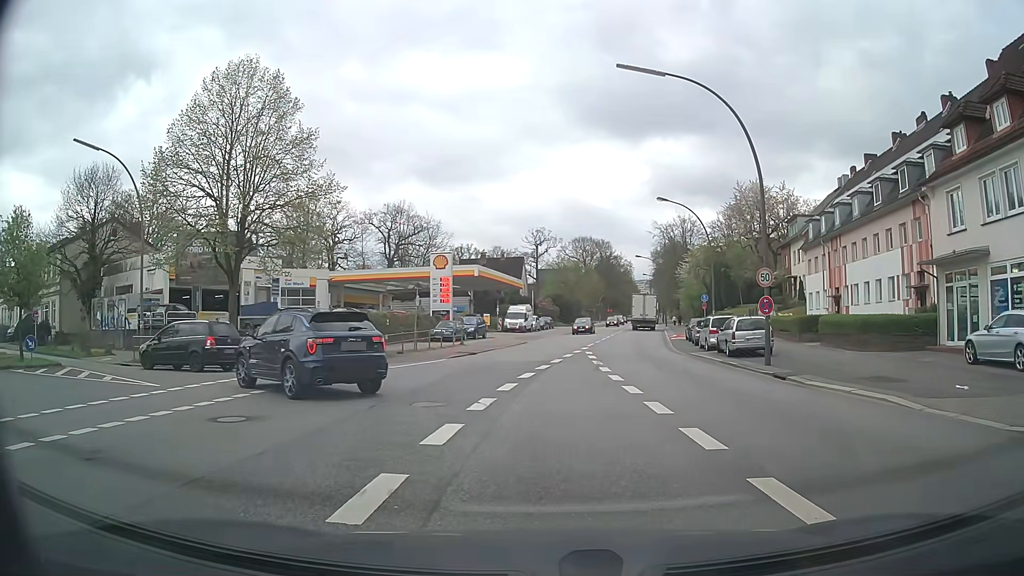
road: secondary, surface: asphalt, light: Day
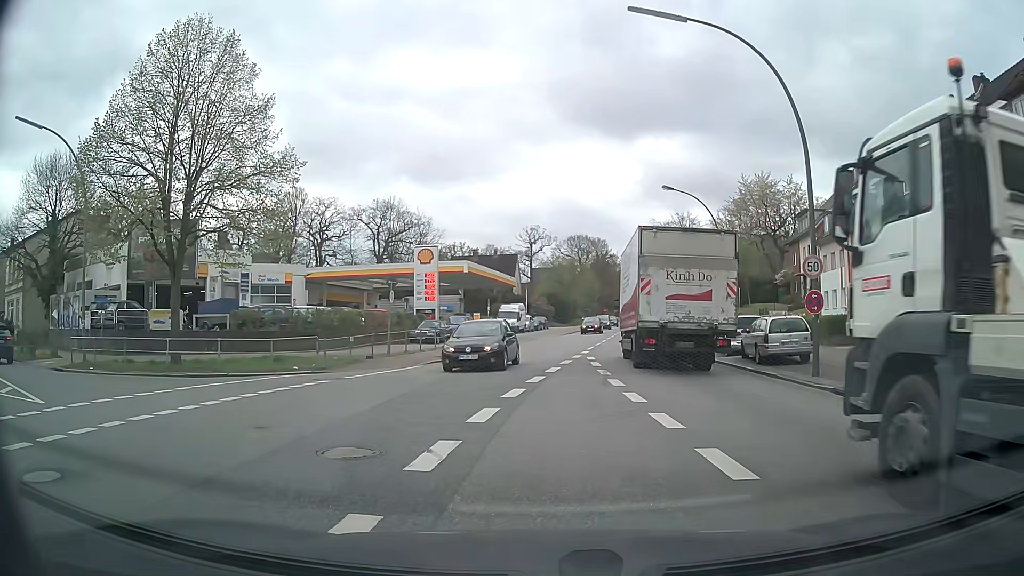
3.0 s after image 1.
(+0.1, +4.3) m; 0°
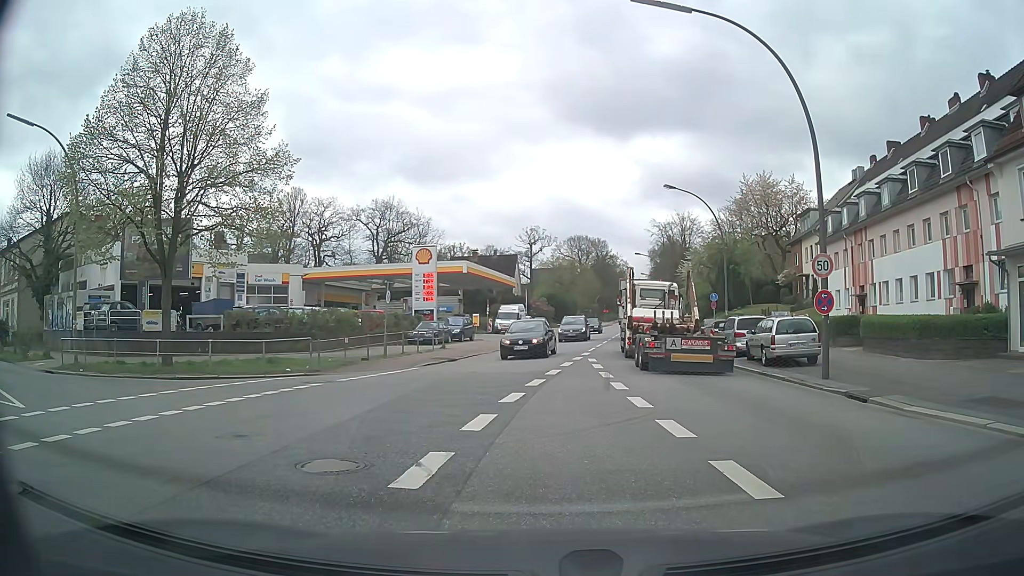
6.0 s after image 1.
(0.0, +0.7) m; 0°
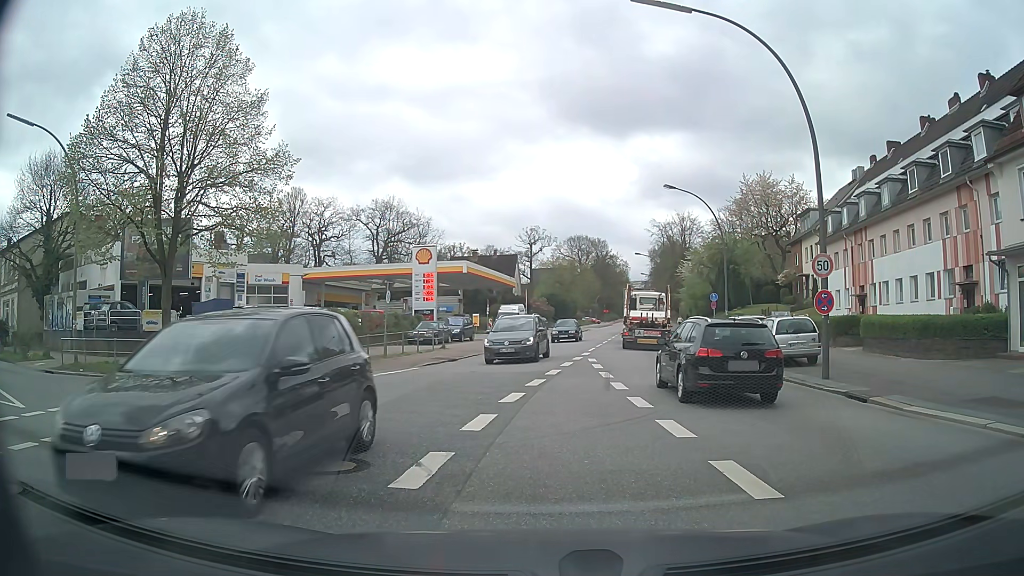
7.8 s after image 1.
(0.0, 0.0) m; 0°
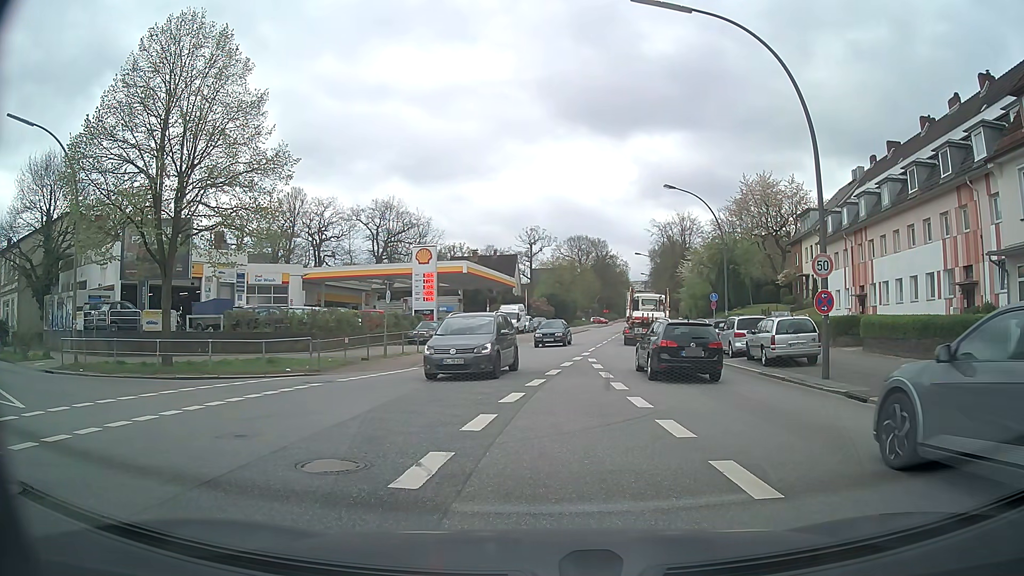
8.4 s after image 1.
(0.0, 0.0) m; 0°
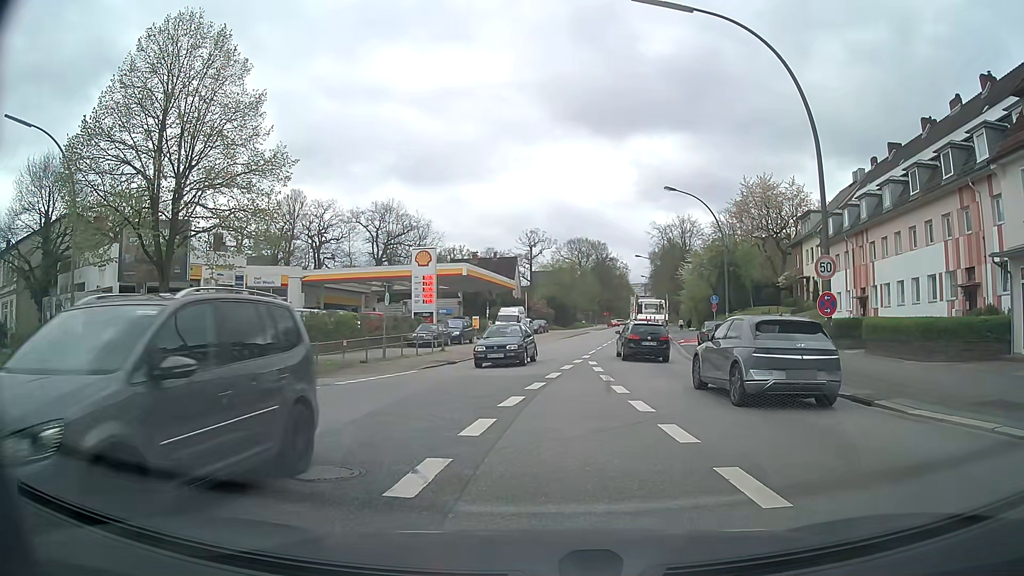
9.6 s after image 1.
(0.0, +0.2) m; 0°
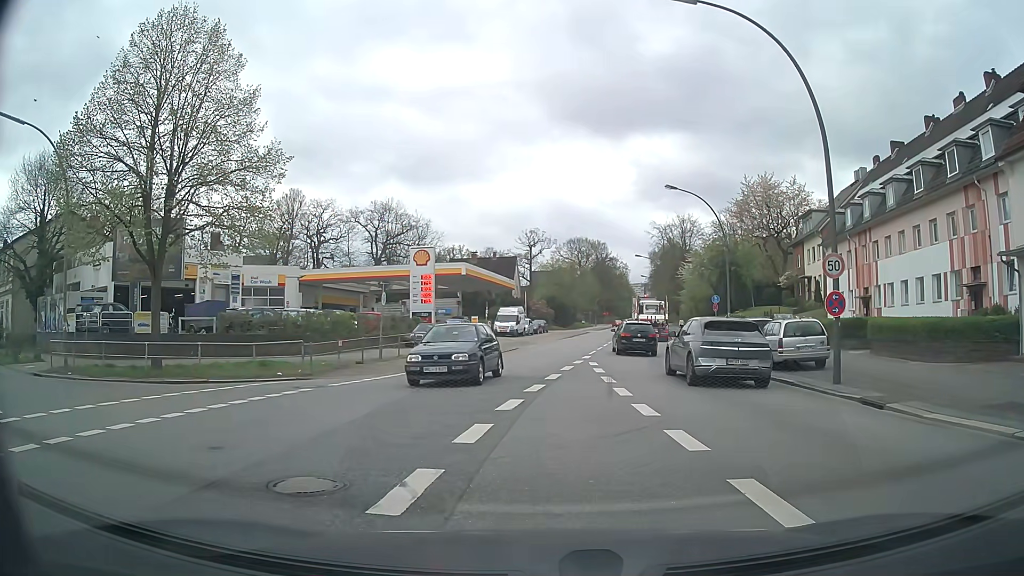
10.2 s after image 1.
(0.0, +0.6) m; 0°
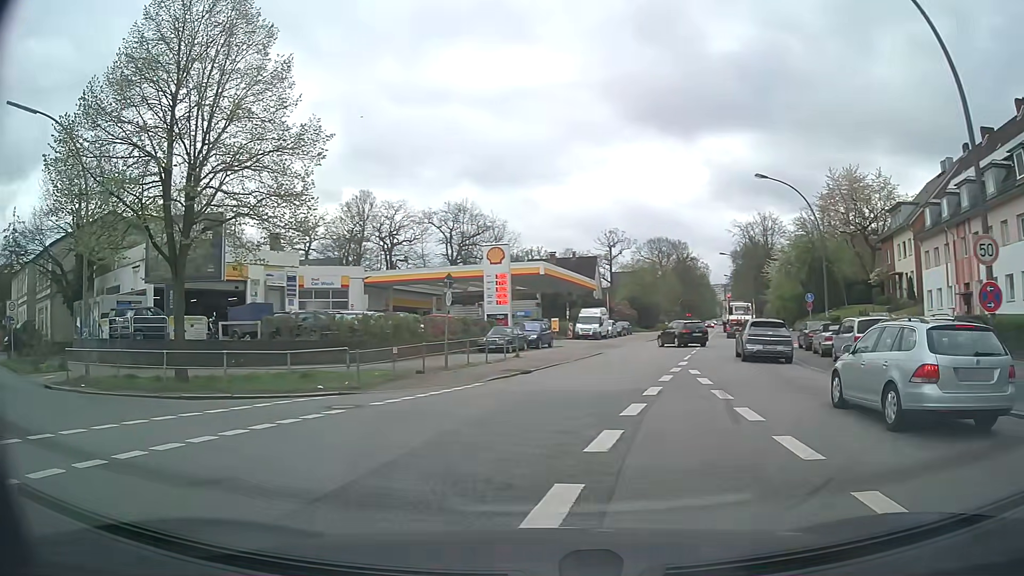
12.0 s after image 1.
(+0.1, +3.7) m; -5°
